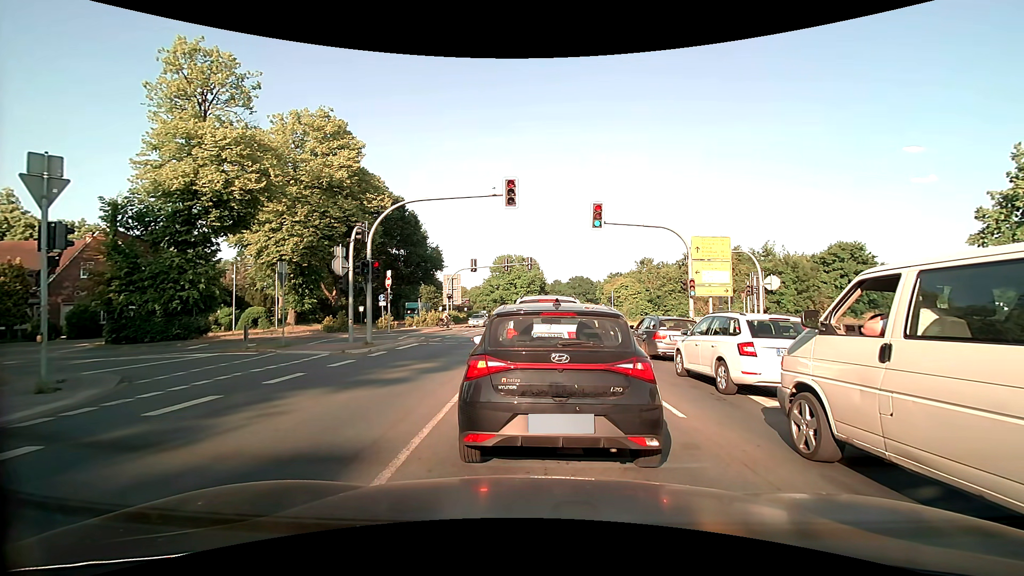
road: primary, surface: asphalt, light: Day
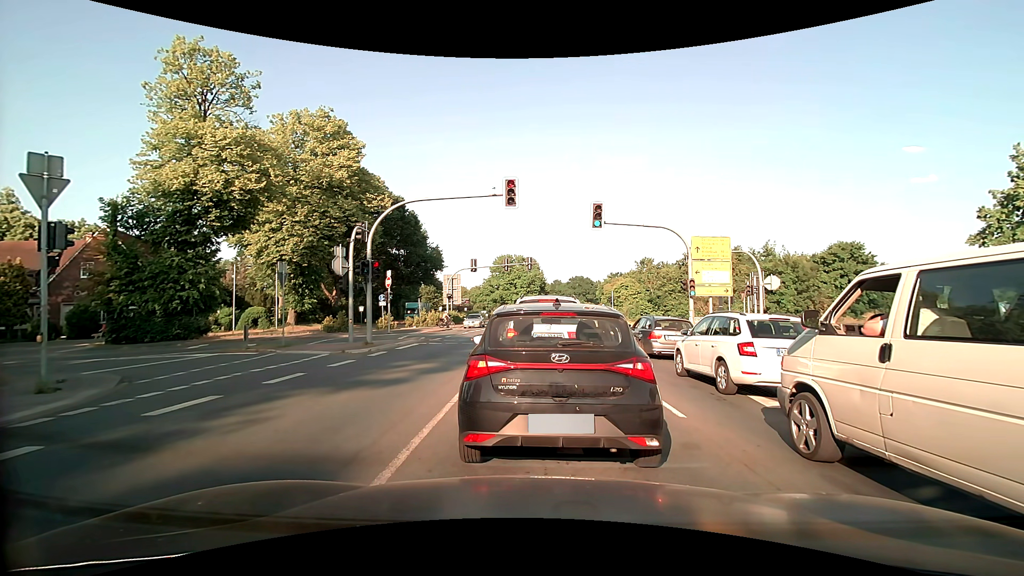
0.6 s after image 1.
(0.0, 0.0) m; 0°
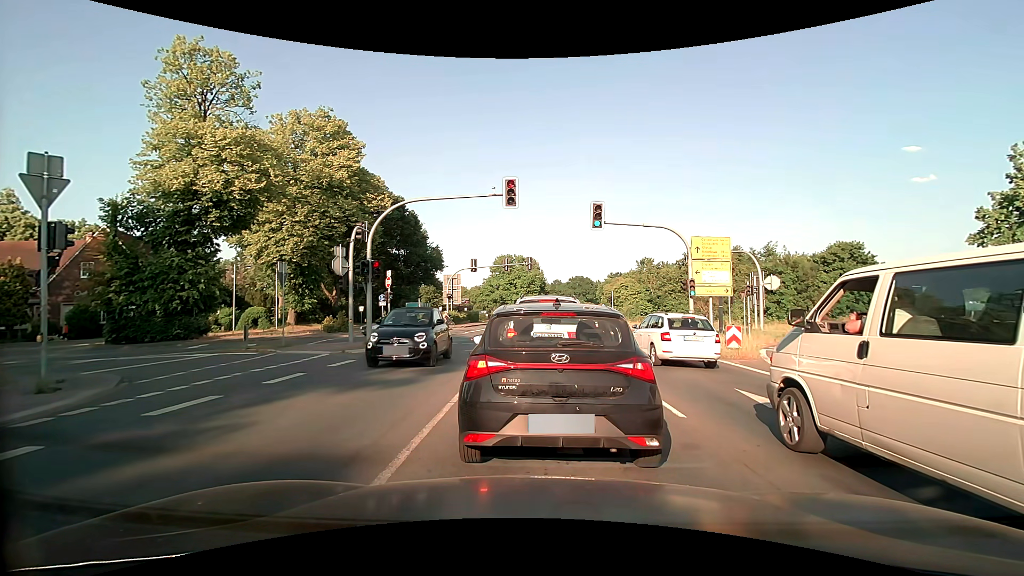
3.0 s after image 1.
(0.0, 0.0) m; 0°
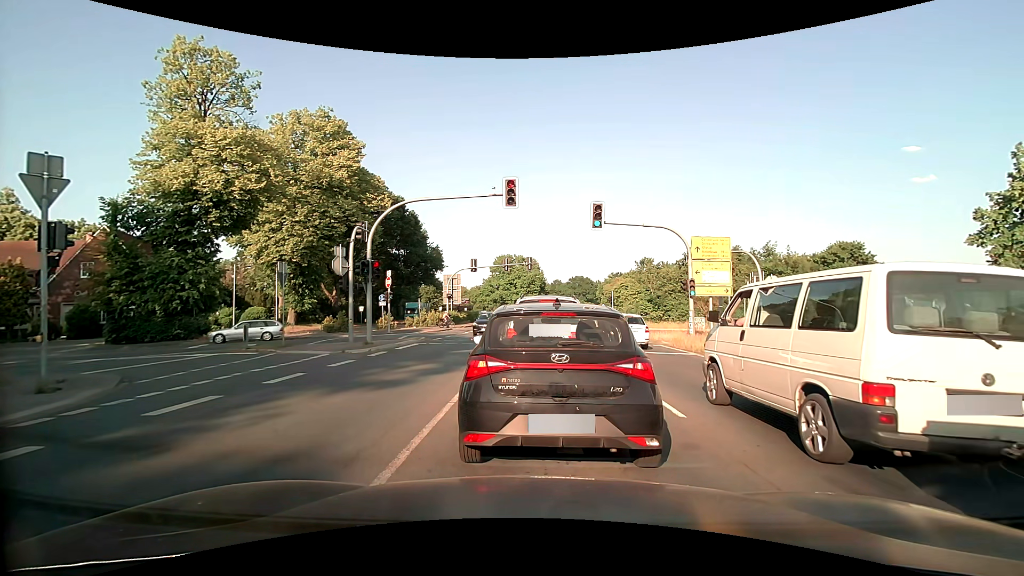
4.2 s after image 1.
(0.0, 0.0) m; 0°
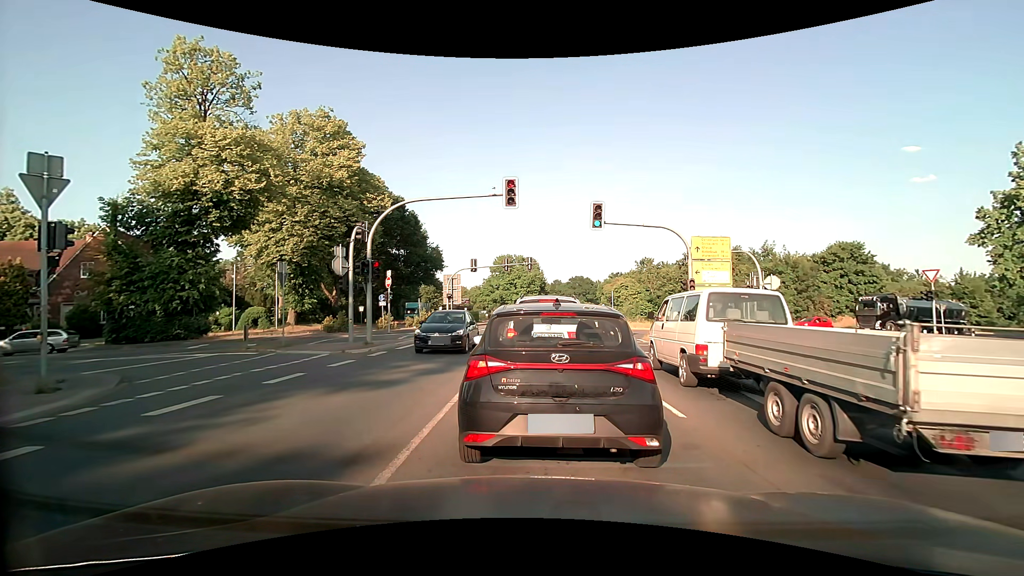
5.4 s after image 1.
(0.0, 0.0) m; 0°
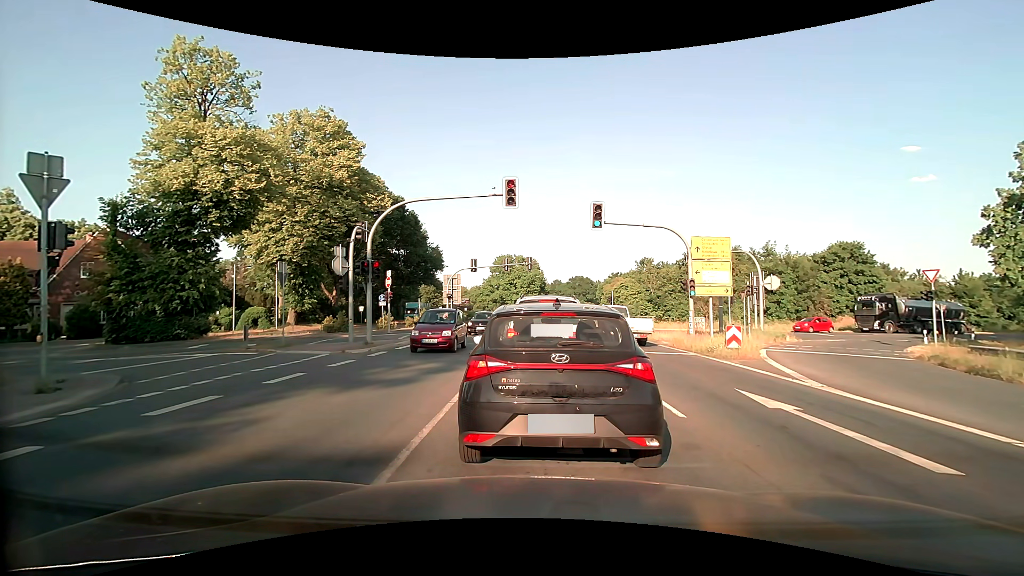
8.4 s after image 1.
(0.0, 0.0) m; 0°
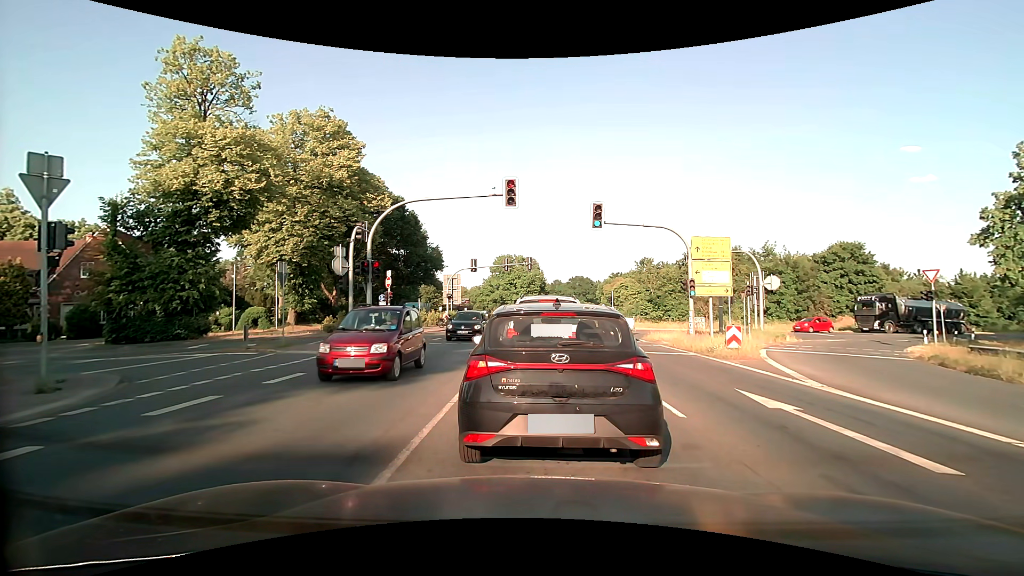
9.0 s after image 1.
(0.0, 0.0) m; 0°
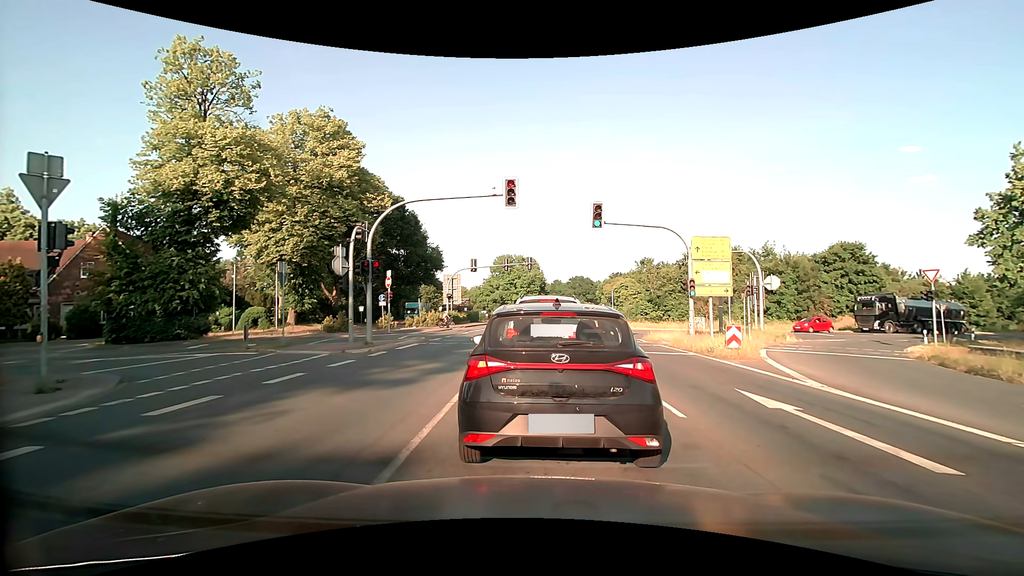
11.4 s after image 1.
(0.0, 0.0) m; 0°
(0, +10) (+1, +20) (-2, +29) (-10, +34) (-20, +34) (-30, +31) (-39, +27) (-49, +24) (-58, +21) (-68, +18) m
